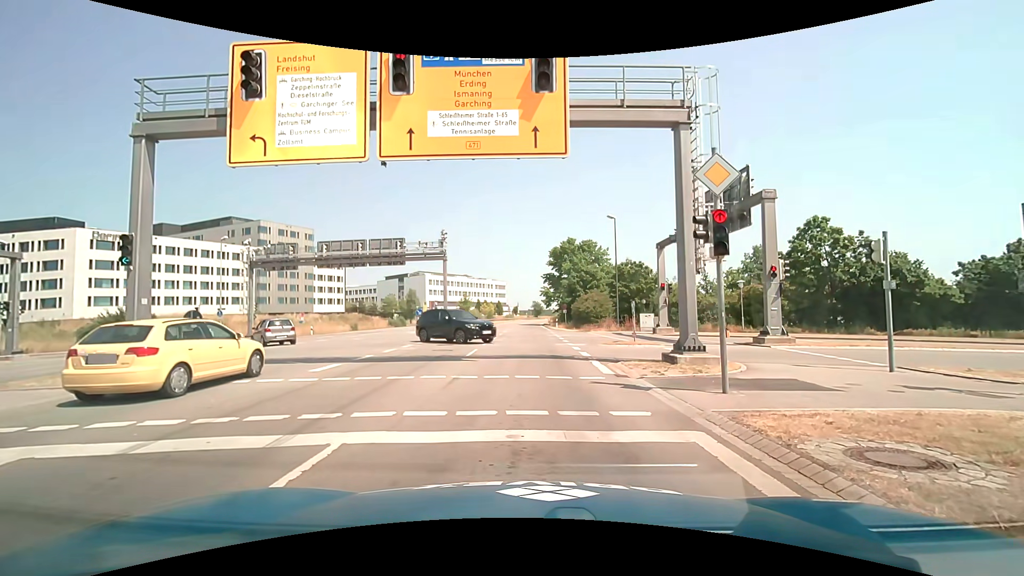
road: primary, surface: asphalt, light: Day
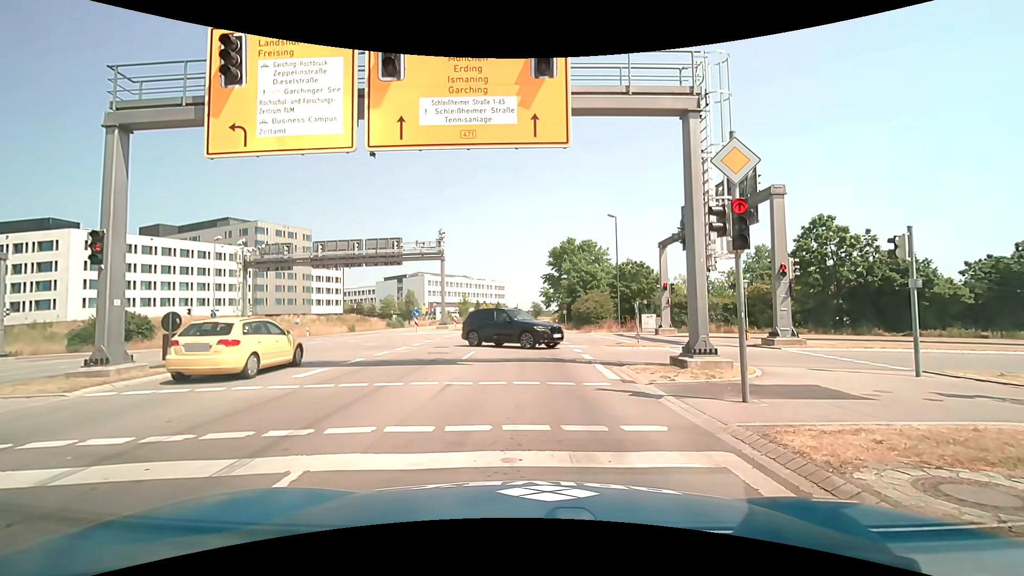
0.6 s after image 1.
(0.0, +0.8) m; -2°
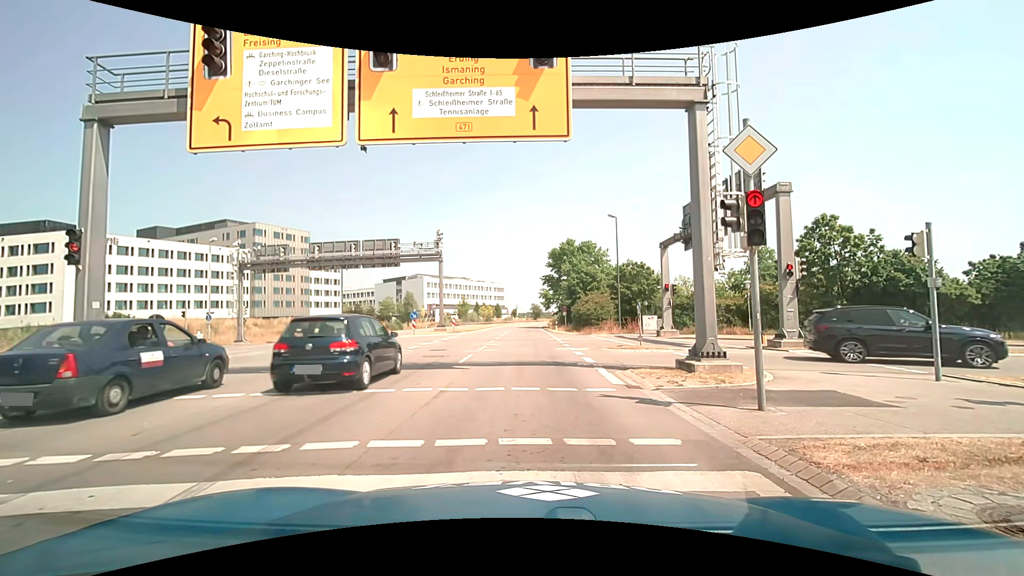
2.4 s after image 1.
(0.0, +0.6) m; 0°
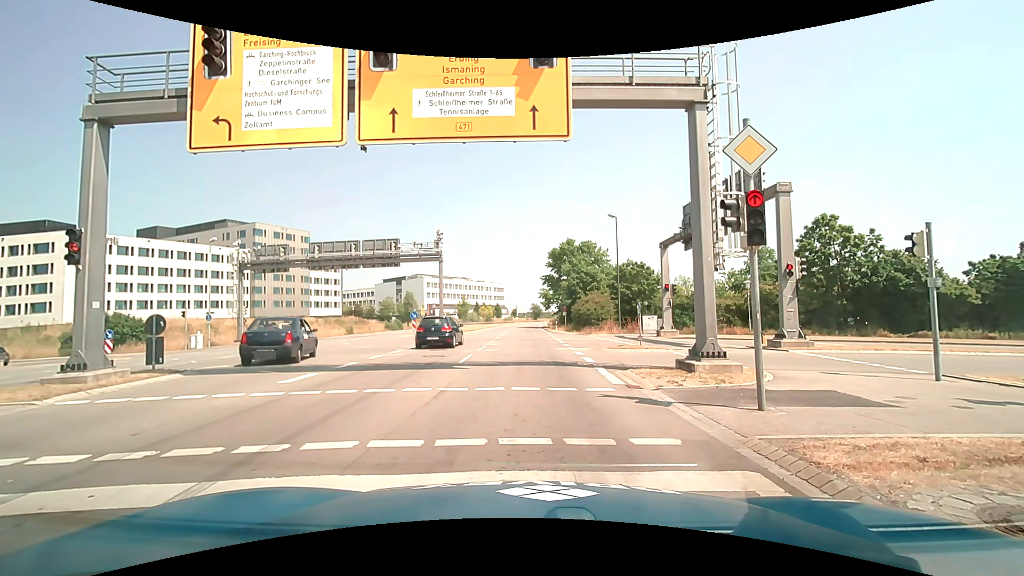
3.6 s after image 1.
(0.0, 0.0) m; 0°
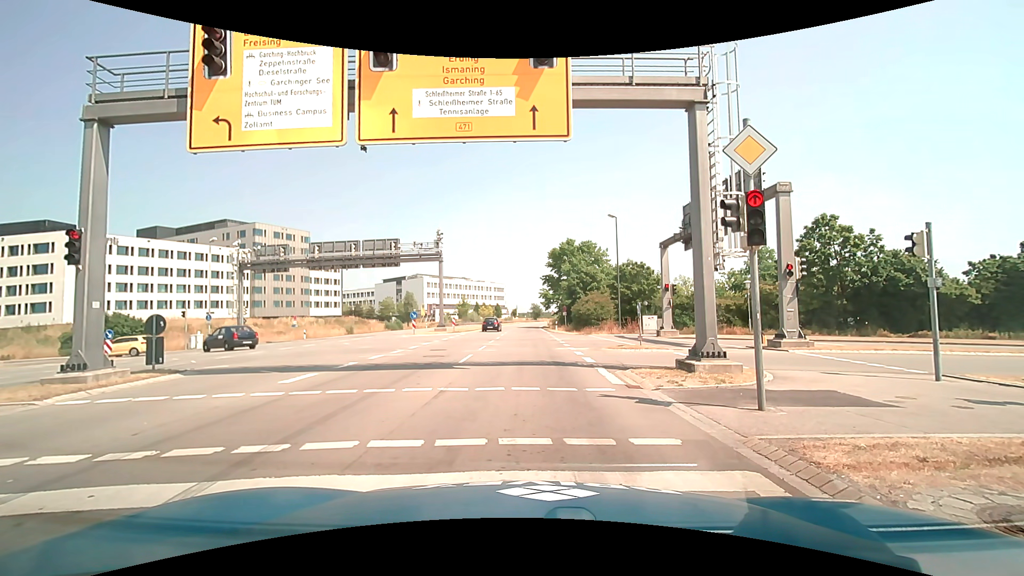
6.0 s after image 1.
(0.0, 0.0) m; 0°
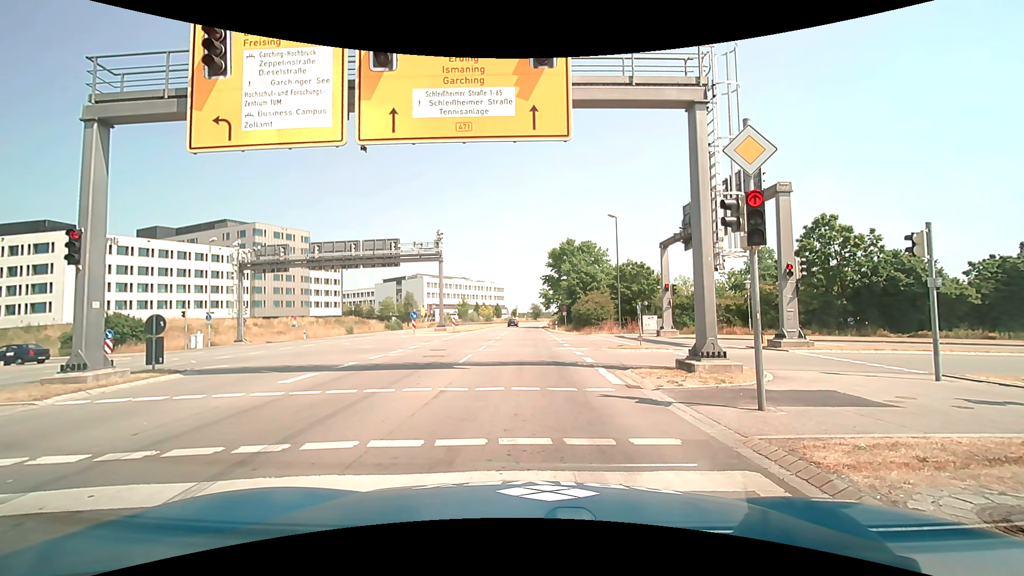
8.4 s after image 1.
(0.0, 0.0) m; 0°
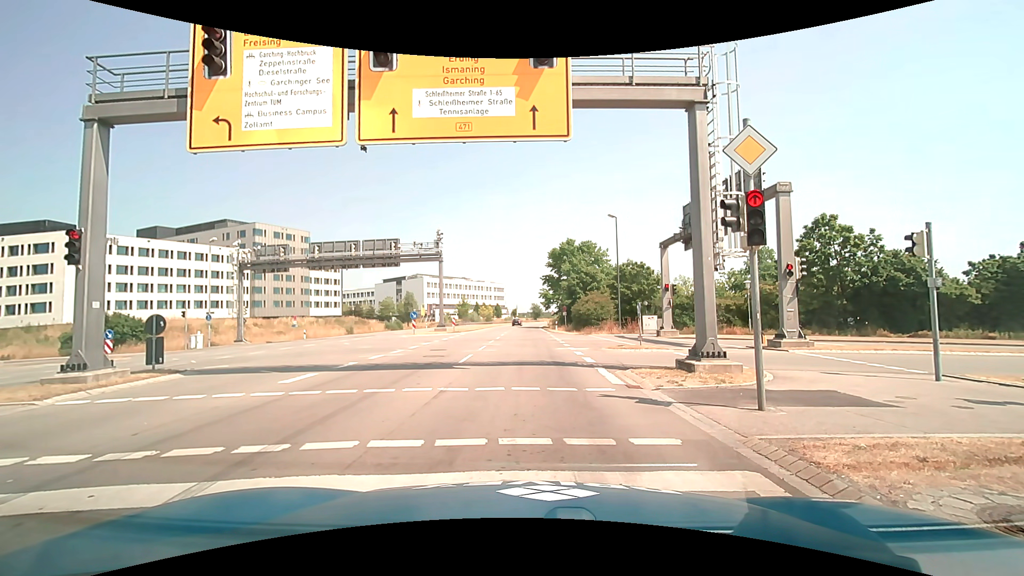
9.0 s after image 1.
(0.0, 0.0) m; 0°
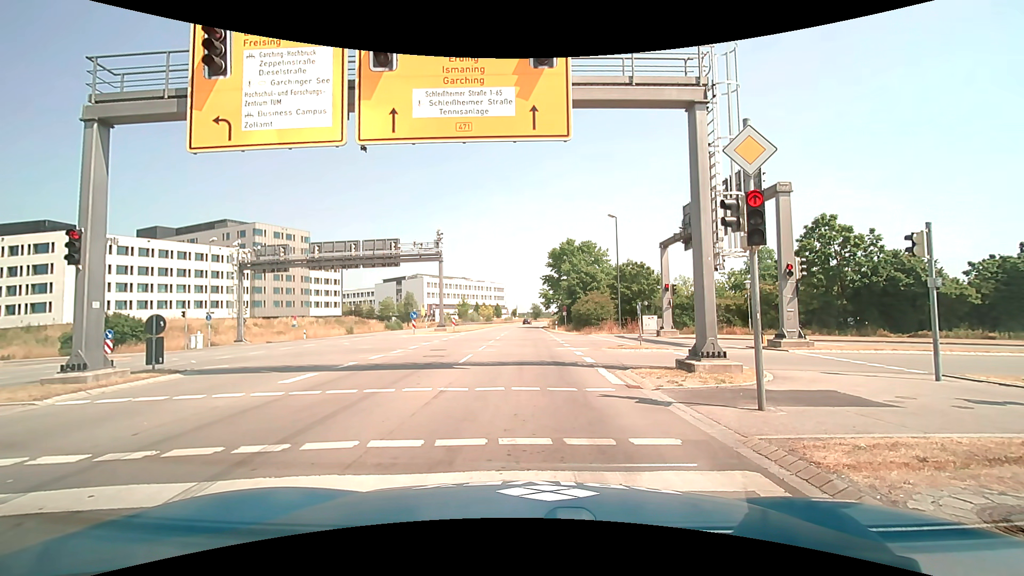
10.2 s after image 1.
(0.0, 0.0) m; 0°
